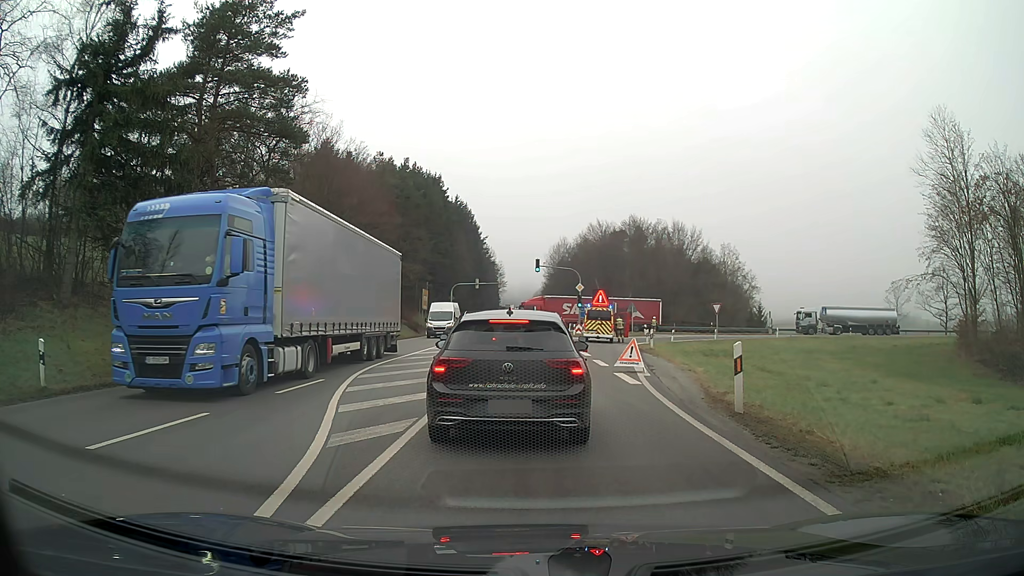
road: primary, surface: asphalt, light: Day
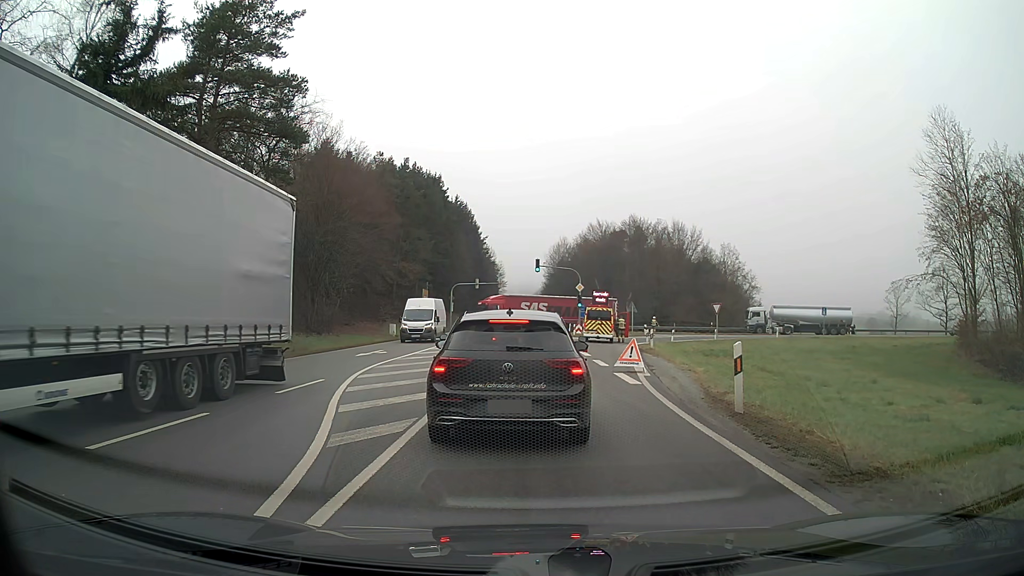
(0.0, 0.0) m; 0°
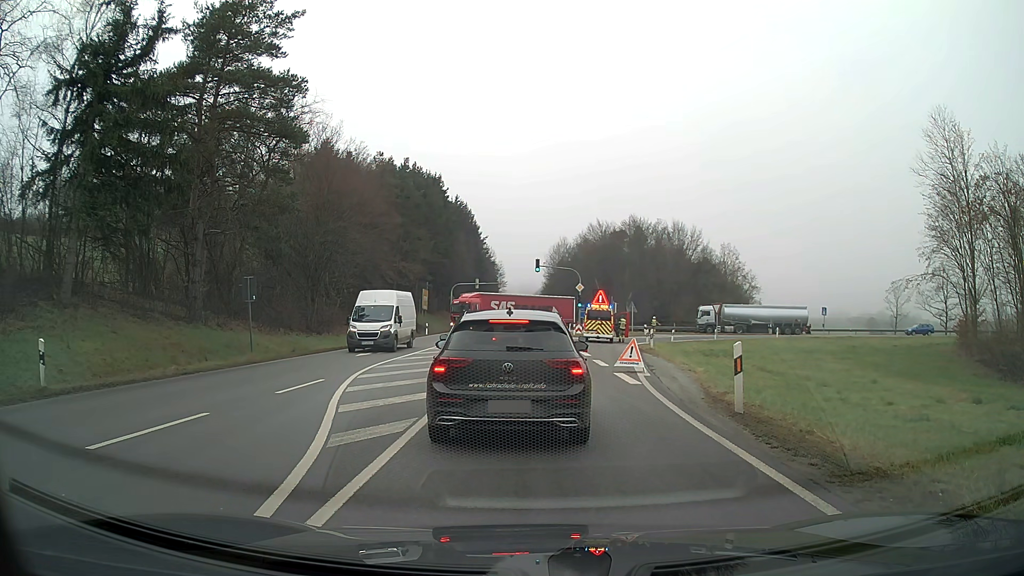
(0.0, 0.0) m; 0°
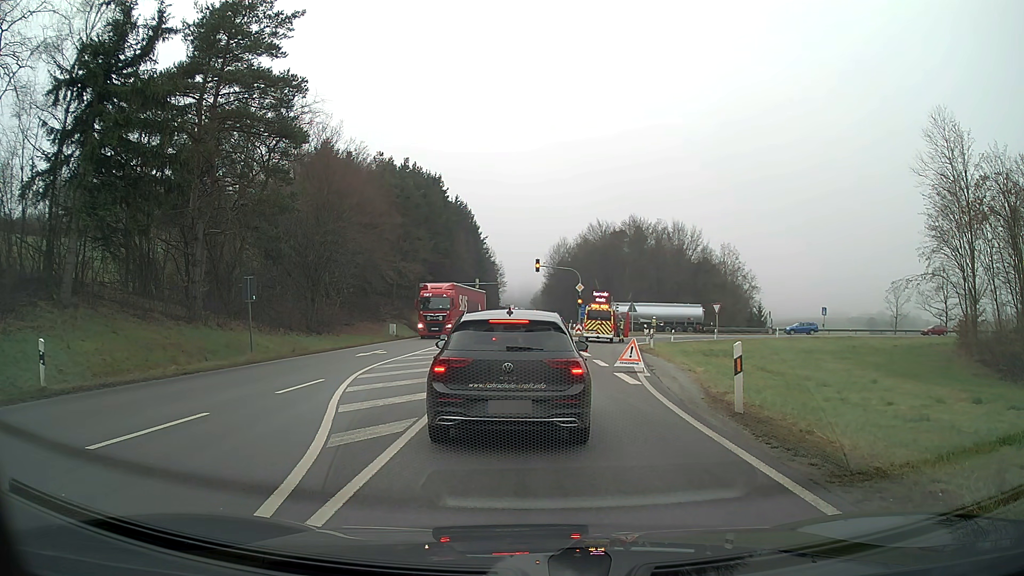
(0.0, 0.0) m; 0°
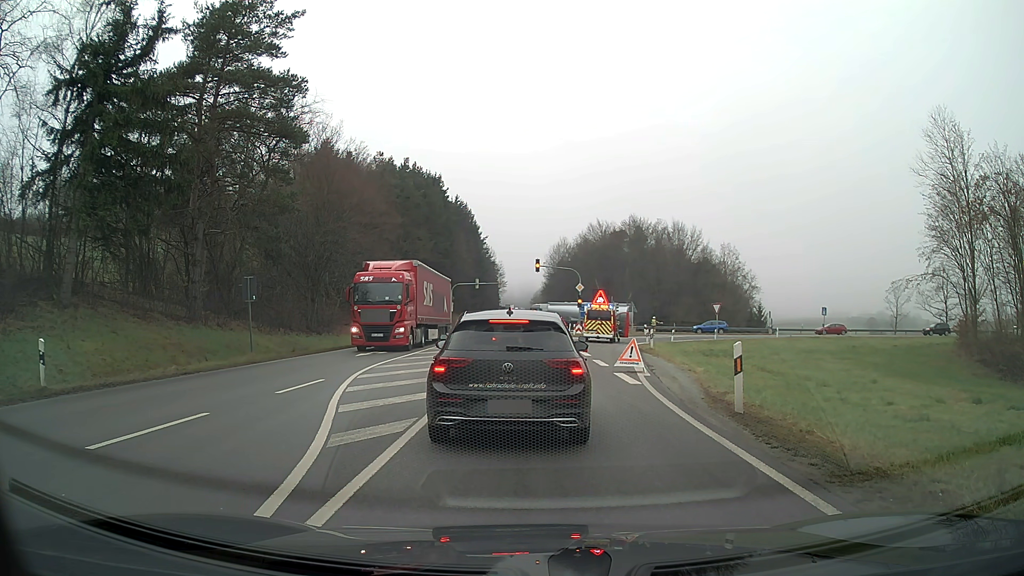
(0.0, 0.0) m; 0°
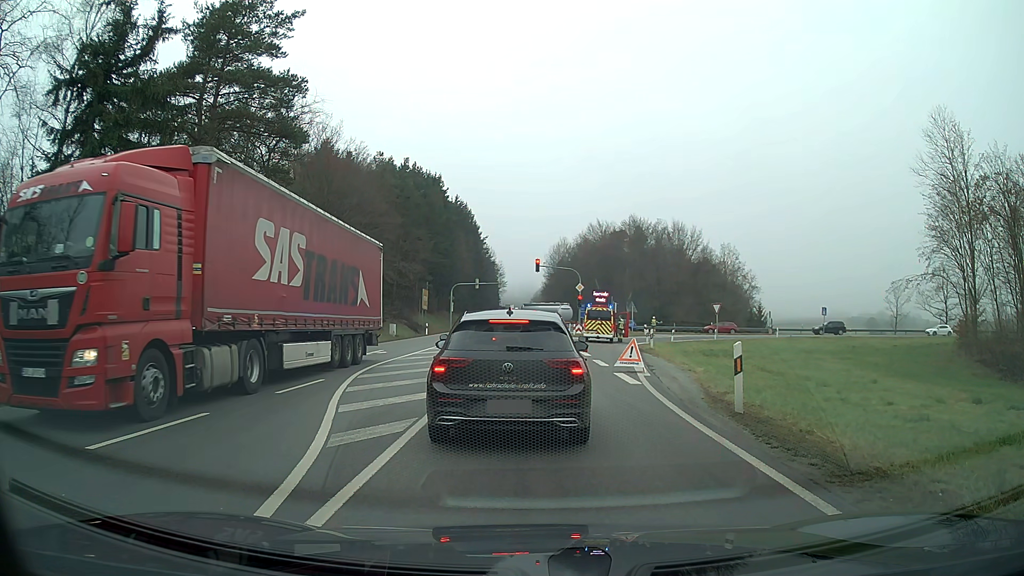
(0.0, 0.0) m; 0°
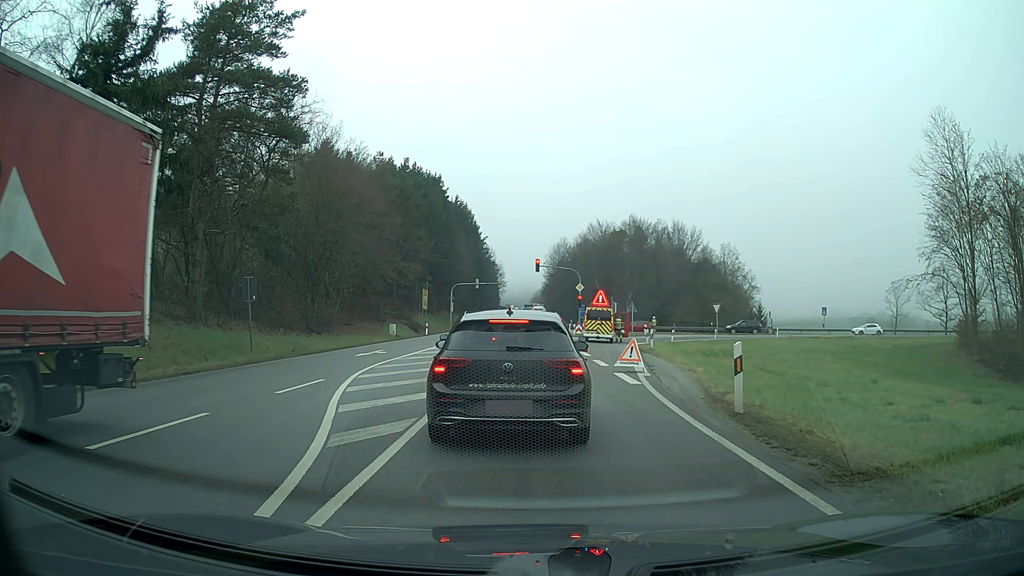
(0.0, 0.0) m; 0°
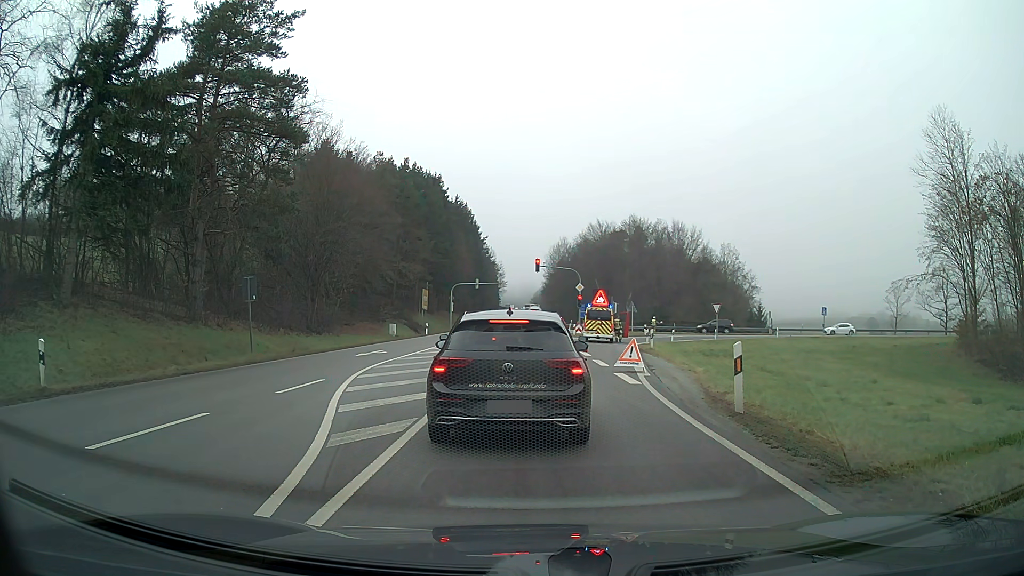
(0.0, 0.0) m; 0°
